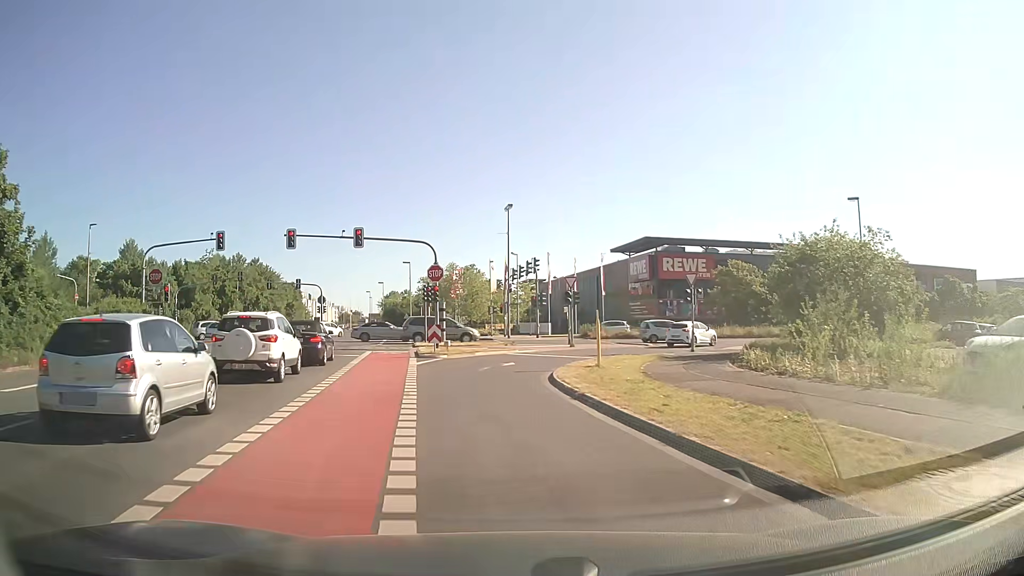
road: secondary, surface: asphalt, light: Day
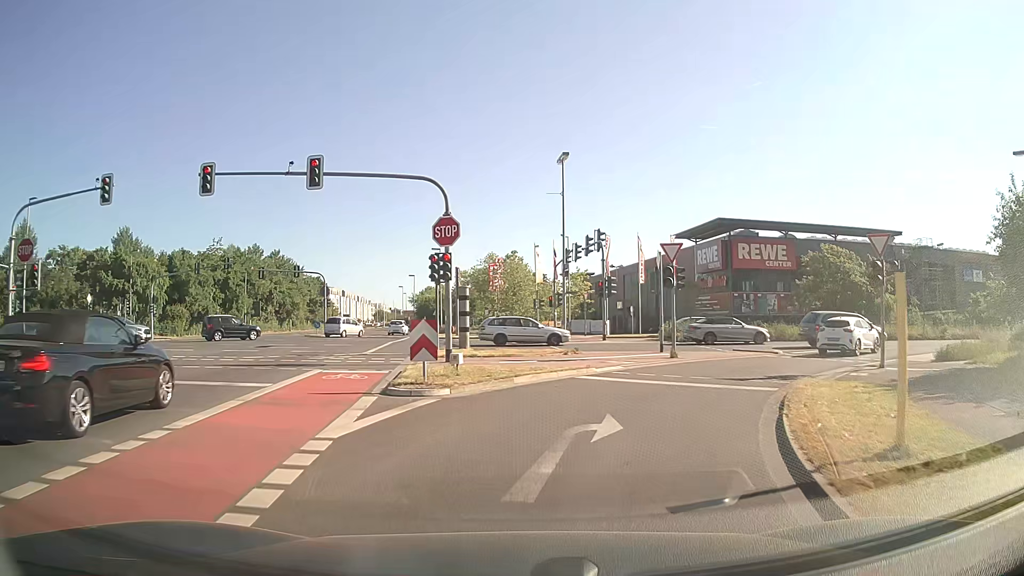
(-0.8, +14.8) m; -4°
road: secondary_link
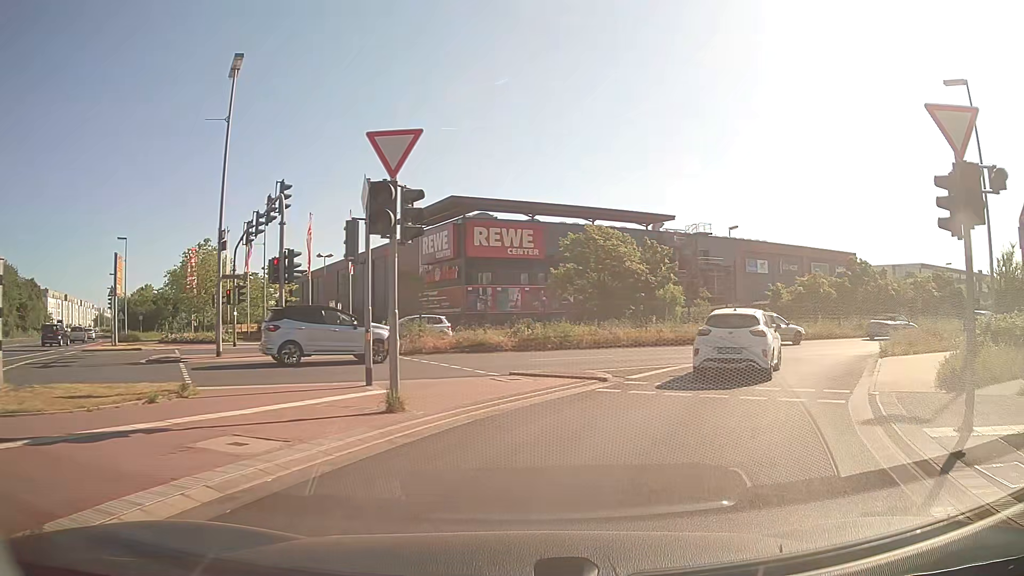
(+2.4, +13.6) m; +24°
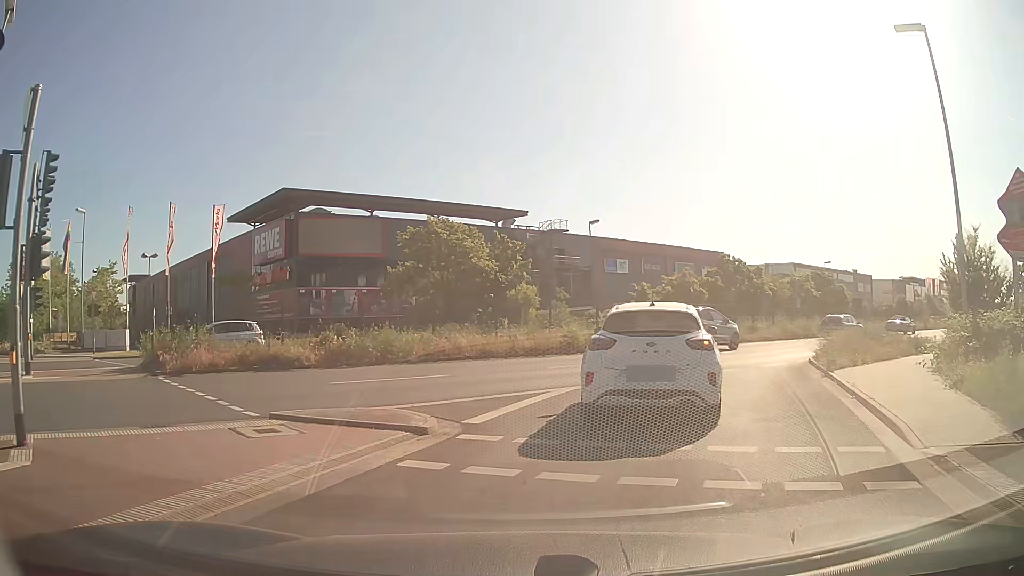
(+0.7, +6.1) m; +13°
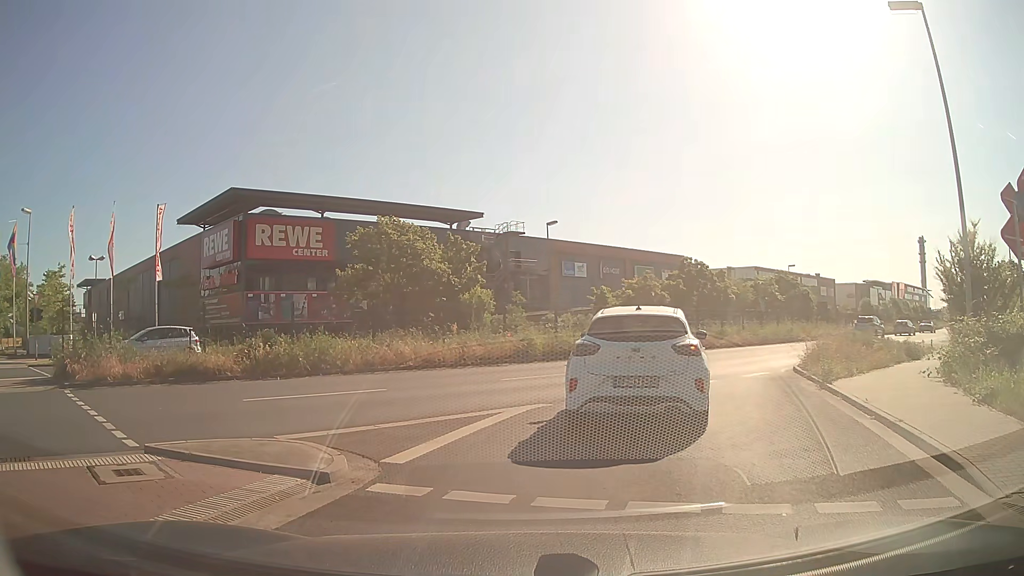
(0.0, +2.0) m; +2°
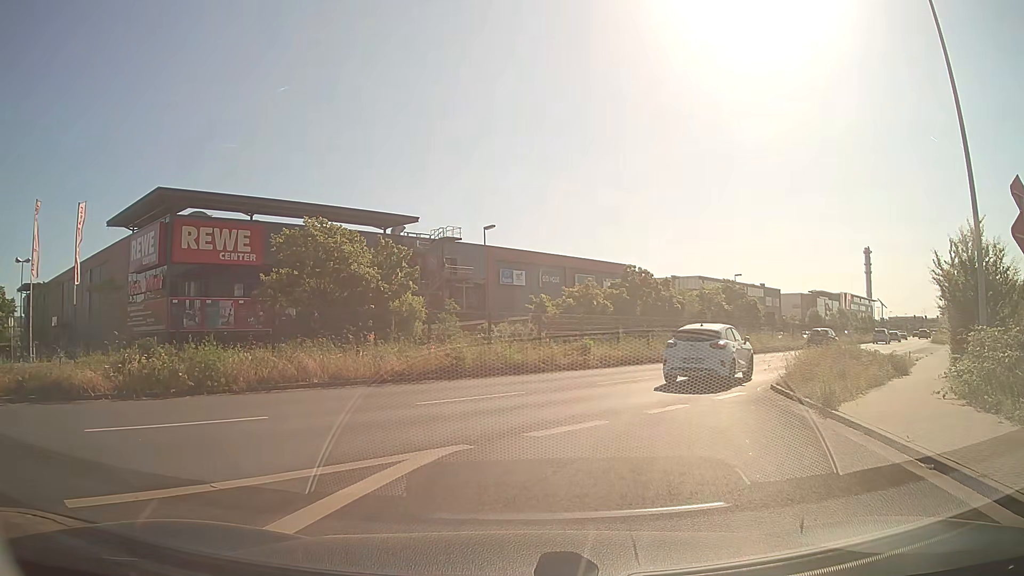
(+0.2, +3.4) m; +8°
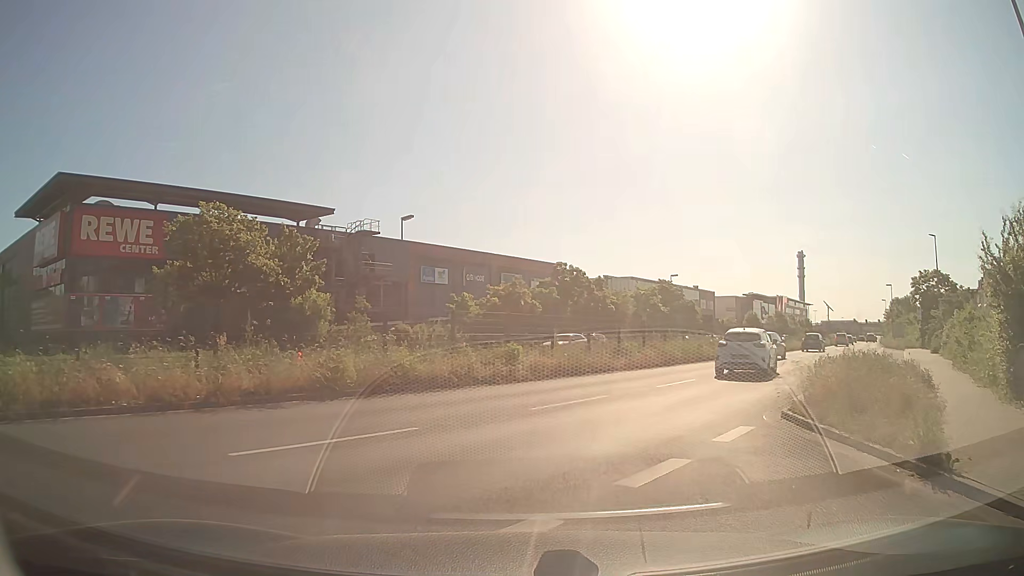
(+0.2, +5.6) m; +5°
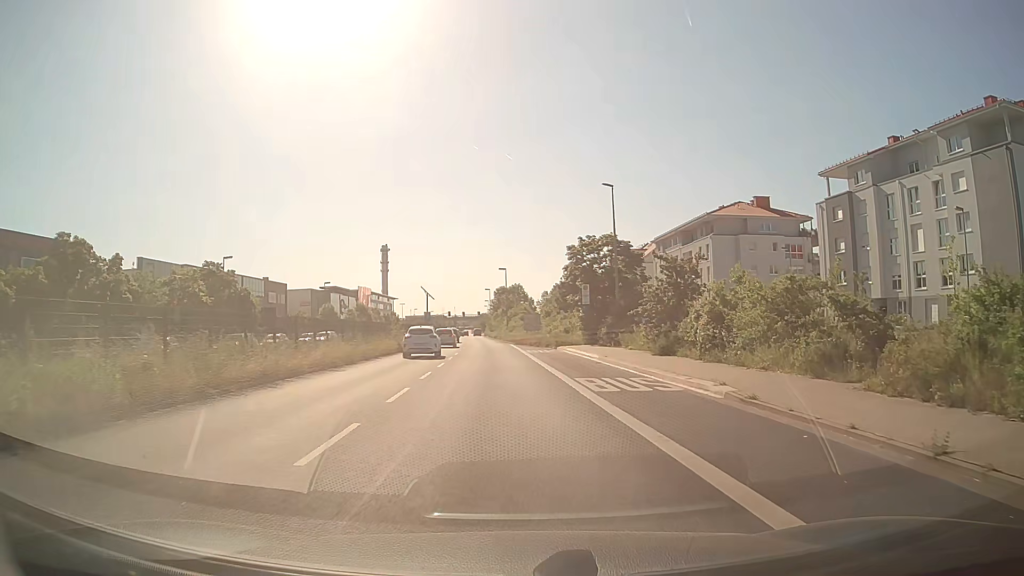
(+6.9, +21.1) m; +35°
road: primary
(0, +10) (0, +20) (0, +30) (-1, +40) (-1, +50) (-2, +60) (-3, +70) (-3, +80) (-4, +90) (-5, +100) m
